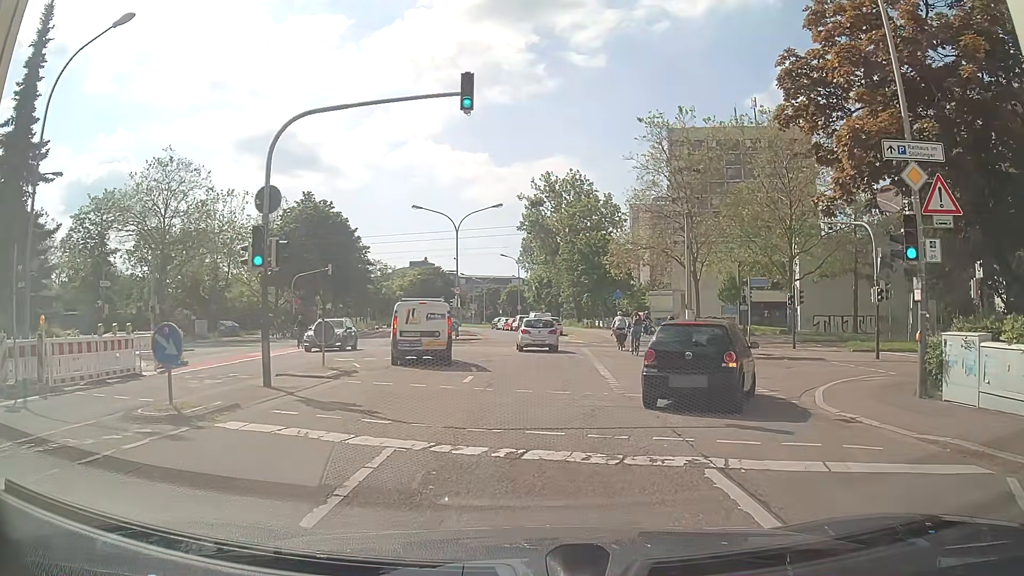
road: residential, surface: asphalt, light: Day
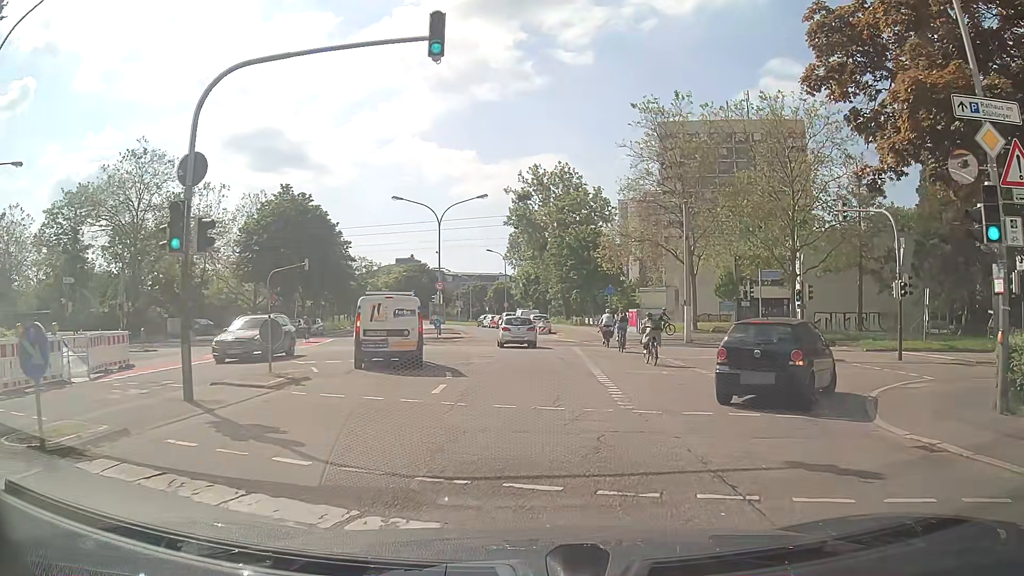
(0.0, +2.9) m; +2°
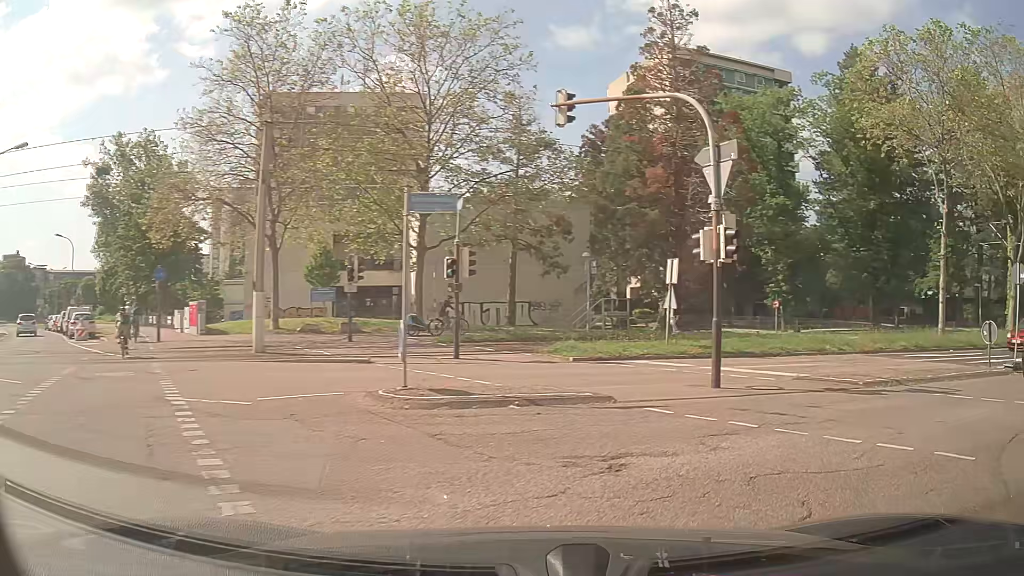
(+2.2, +13.9) m; +30°
(+4, +9) (+13, +14) (+22, +17) (+32, +20) (+41, +22) (+51, +25) (+61, +28) (+70, +30) (+80, +33) (+90, +35) m
